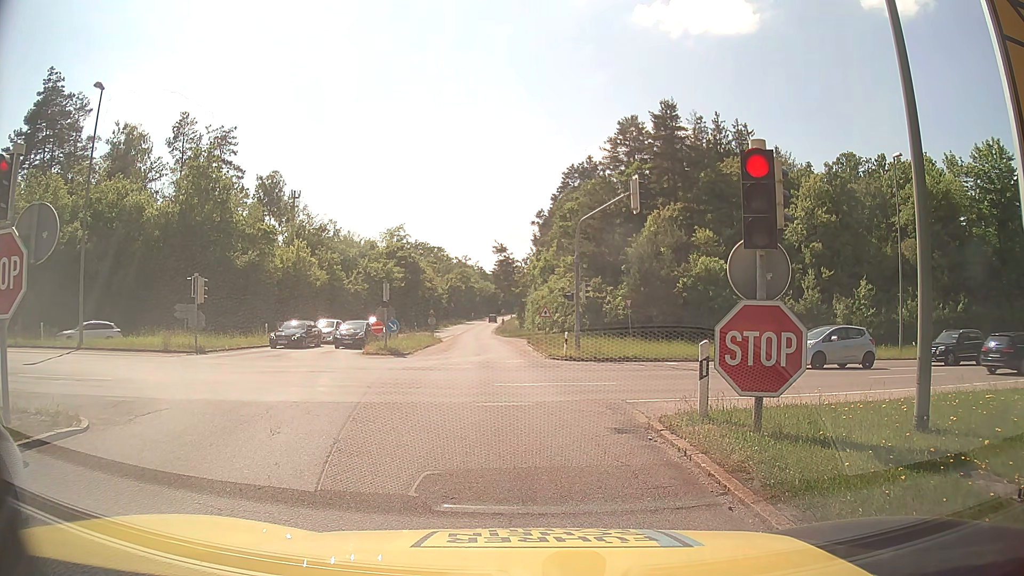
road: motorway_link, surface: asphalt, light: Day
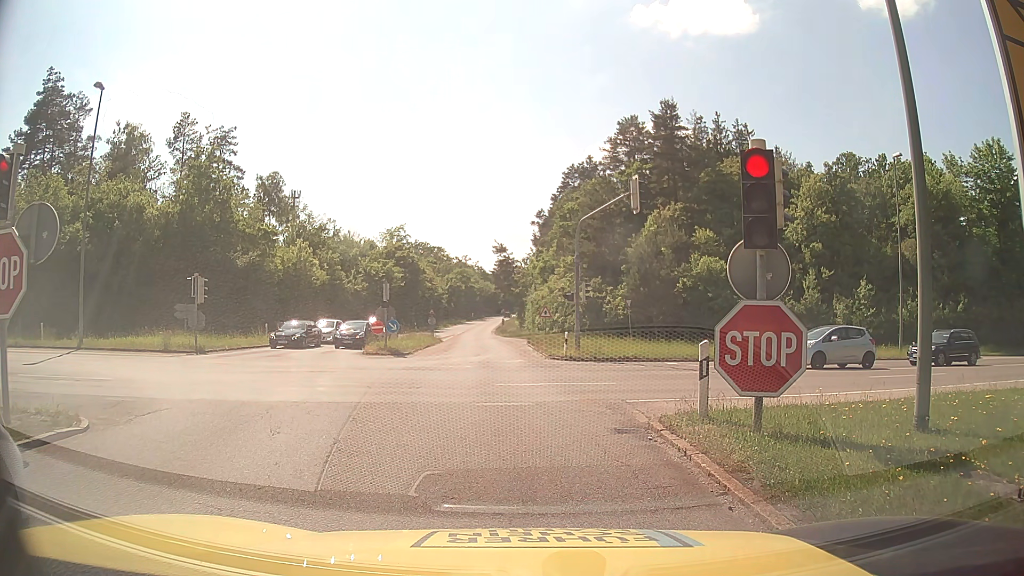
(0.0, 0.0) m; 0°
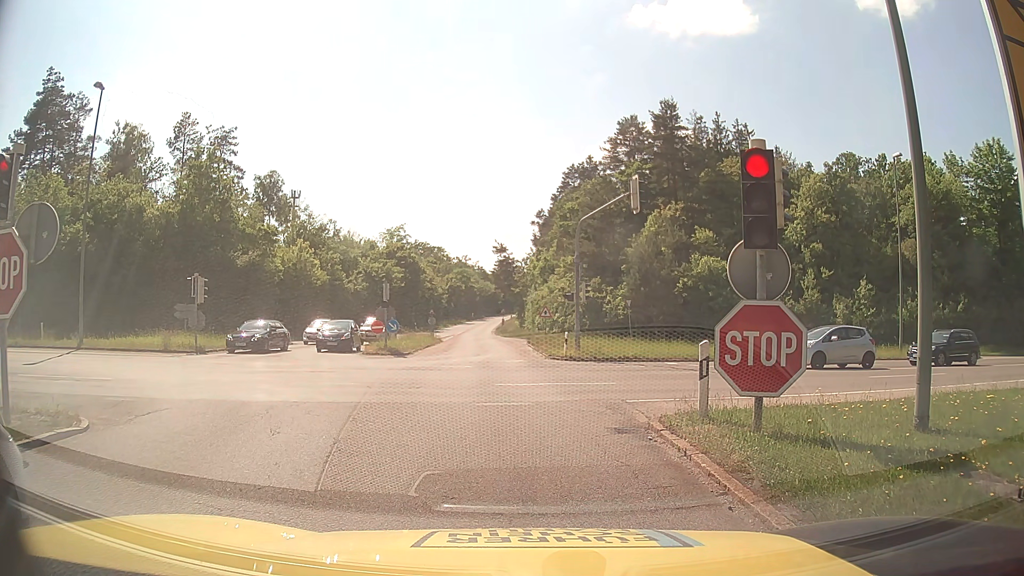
(0.0, 0.0) m; 0°
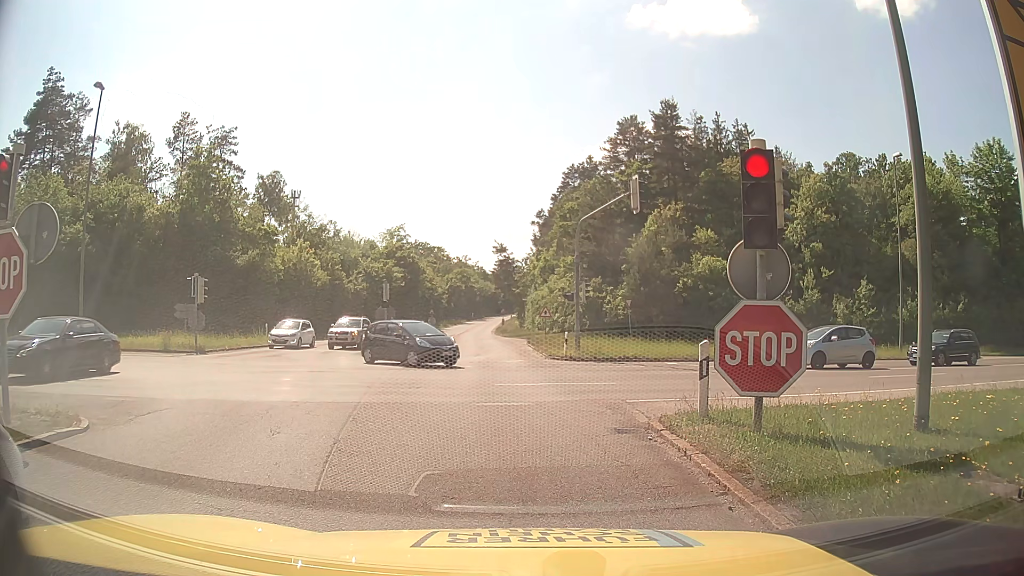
(0.0, 0.0) m; 0°
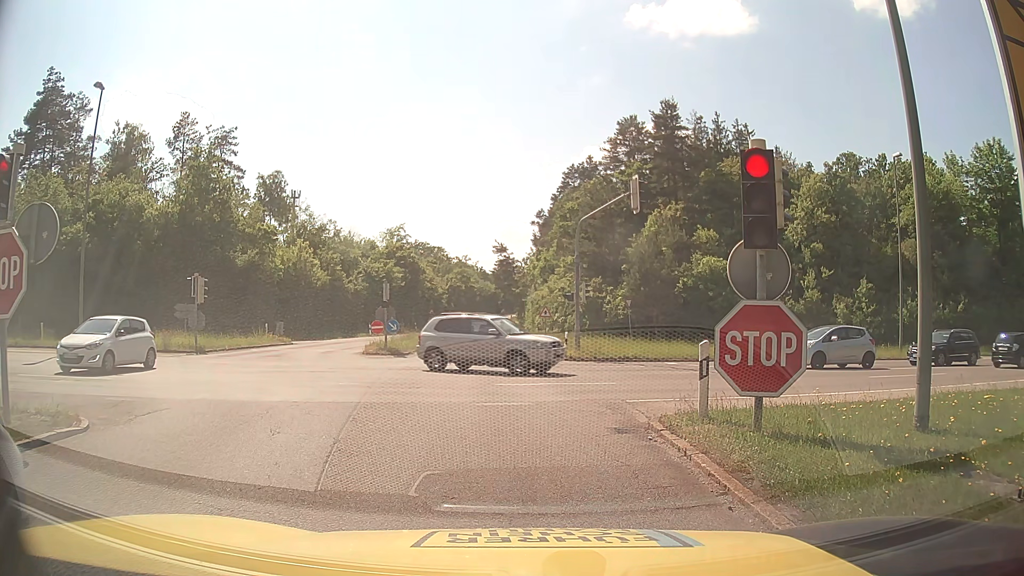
(0.0, 0.0) m; 0°
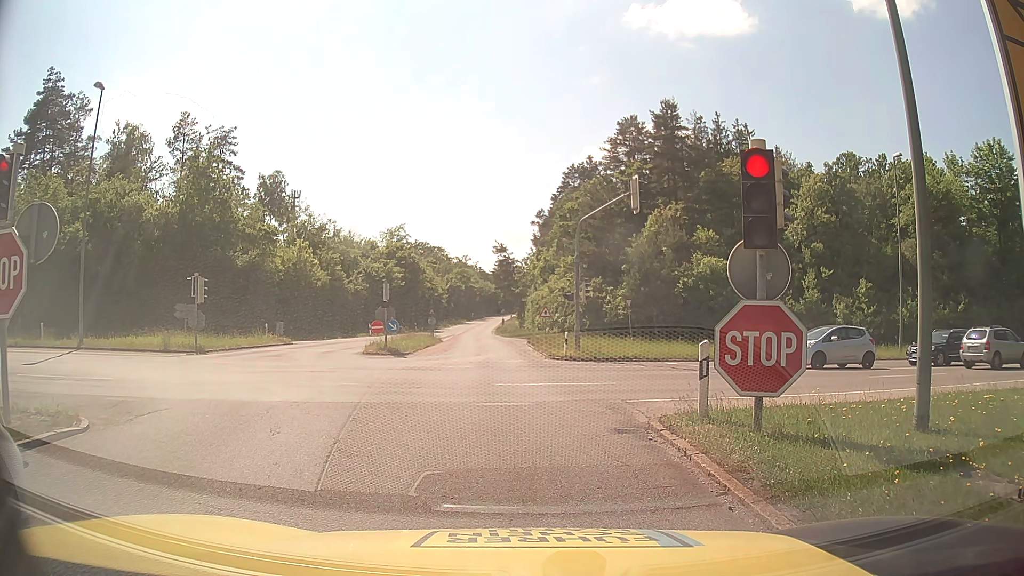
(0.0, 0.0) m; 0°
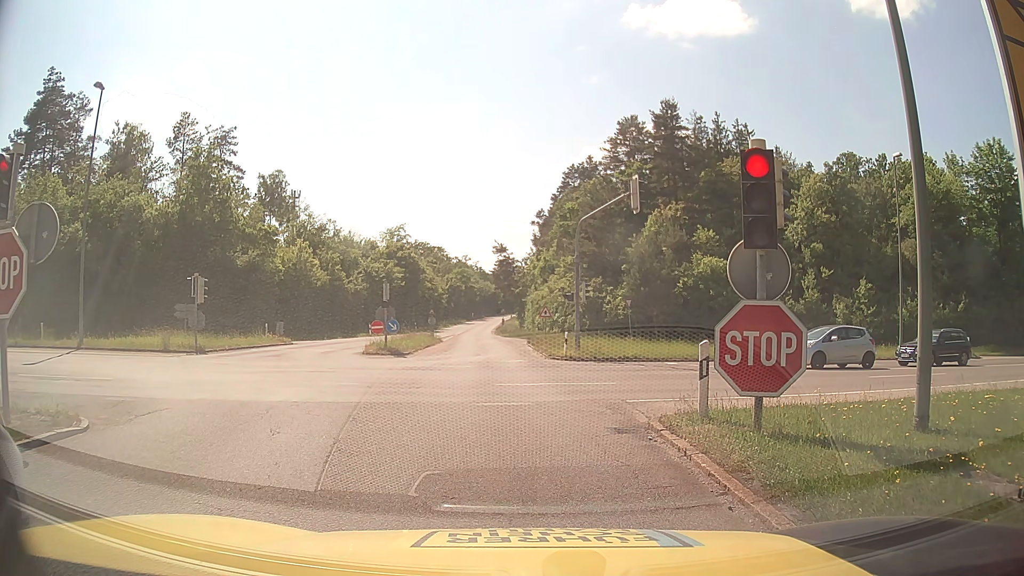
(0.0, 0.0) m; 0°
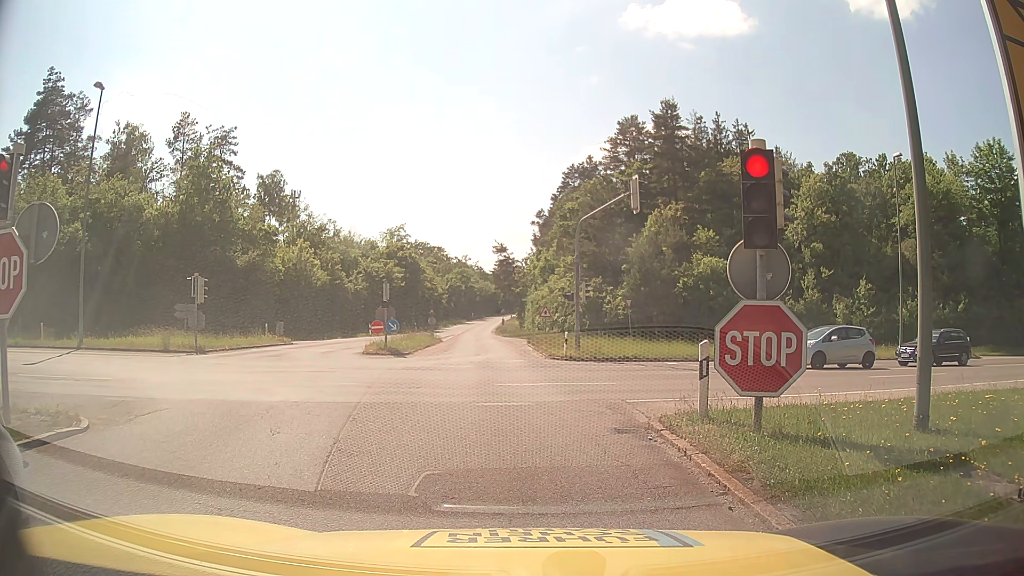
(0.0, 0.0) m; 0°
(0, +10) (-1, +20) (-2, +30) (-3, +40) (-4, +50) (-4, +60) (-5, +70) (-6, +80) (-6, +90) (-7, +100) m
